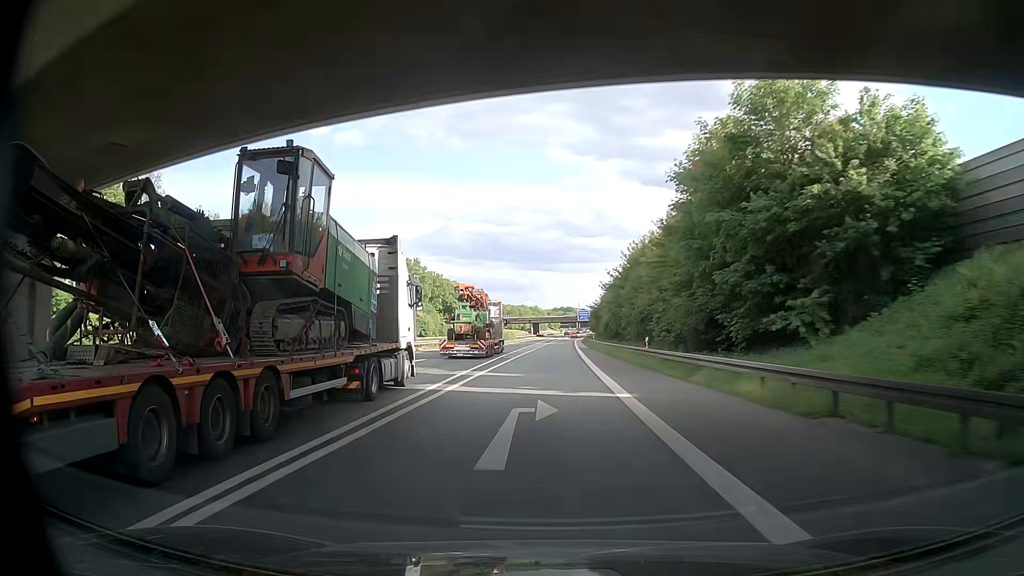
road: motorway_link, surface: asphalt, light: Day
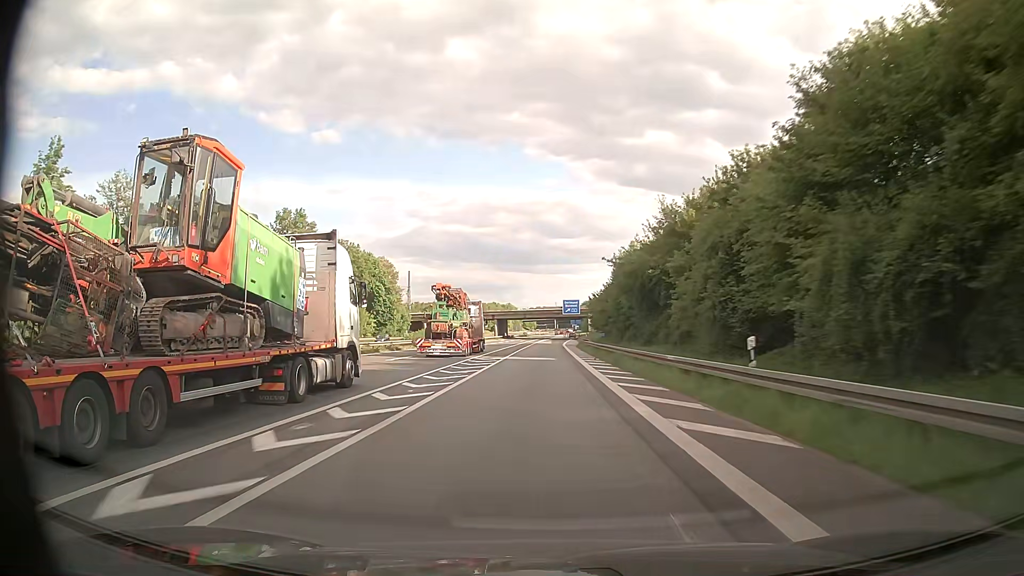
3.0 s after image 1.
(+1.3, +69.0) m; +2°
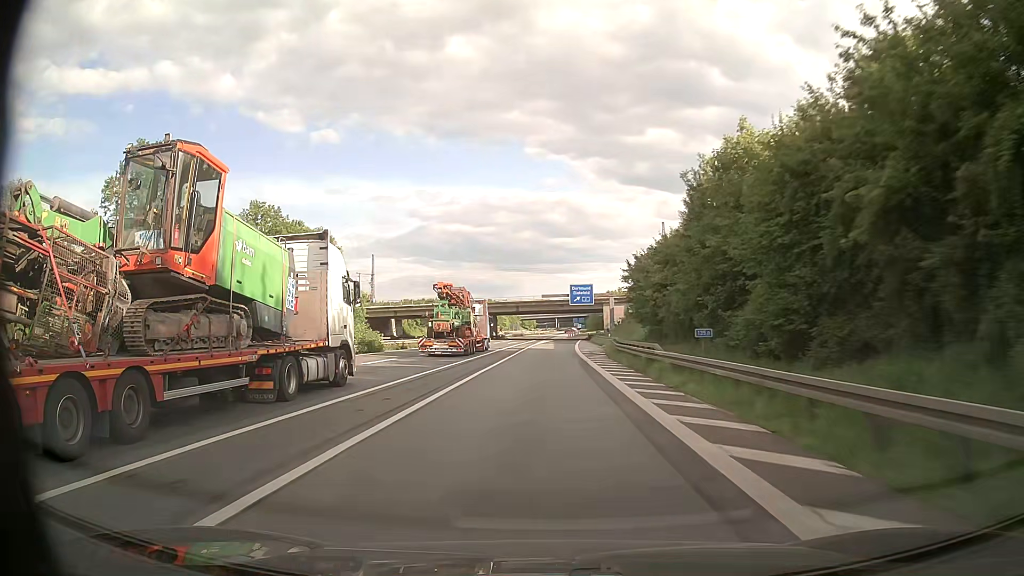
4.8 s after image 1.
(-0.1, +41.3) m; 0°
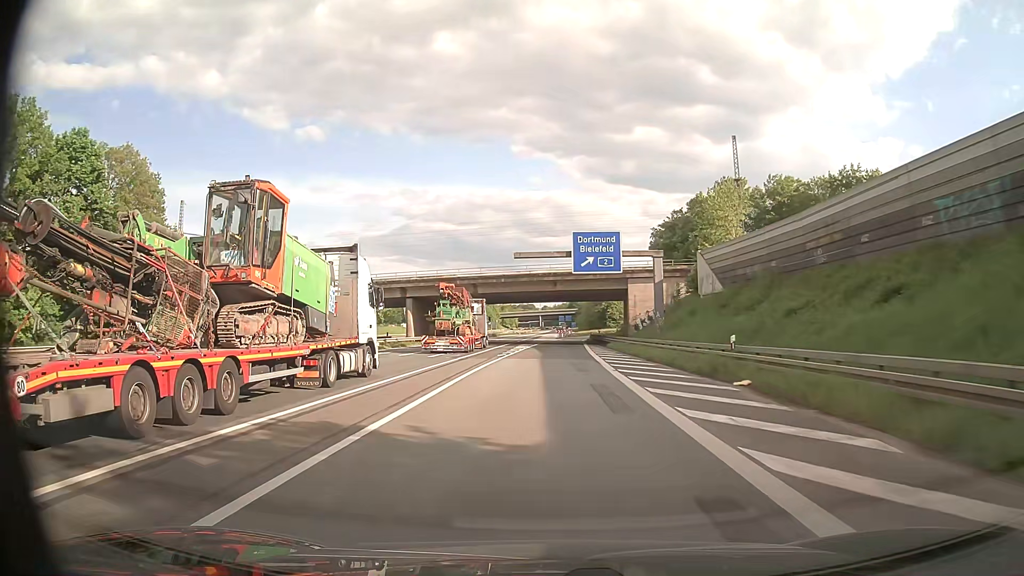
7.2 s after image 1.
(+0.4, +51.1) m; +1°
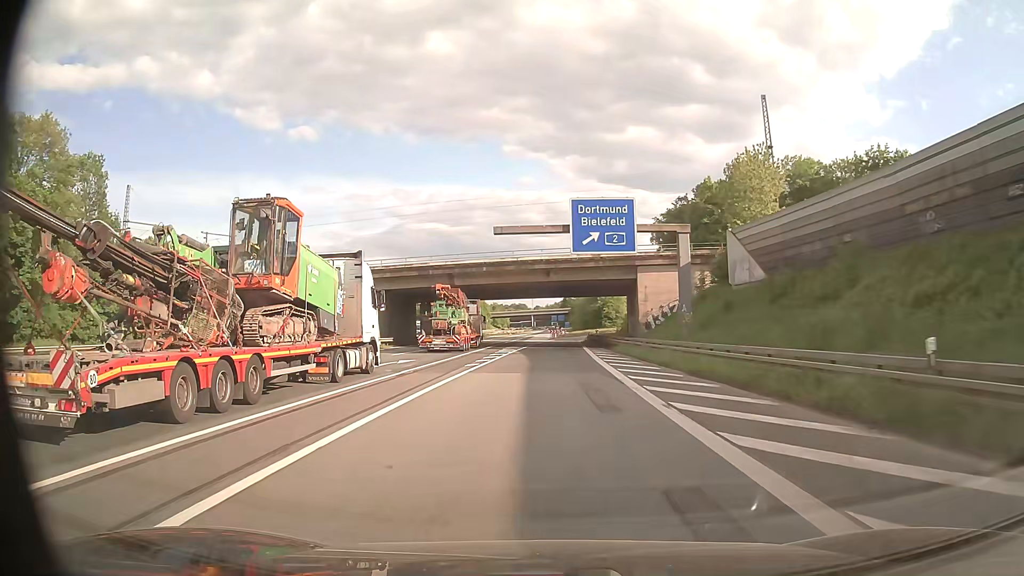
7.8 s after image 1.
(+0.1, +11.8) m; +1°
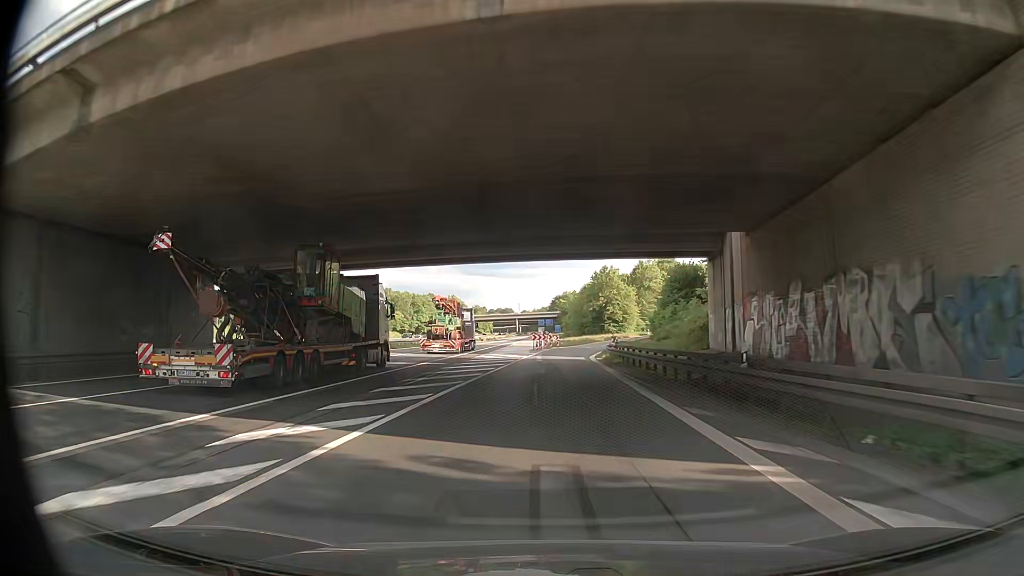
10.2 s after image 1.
(+0.5, +46.7) m; +1°
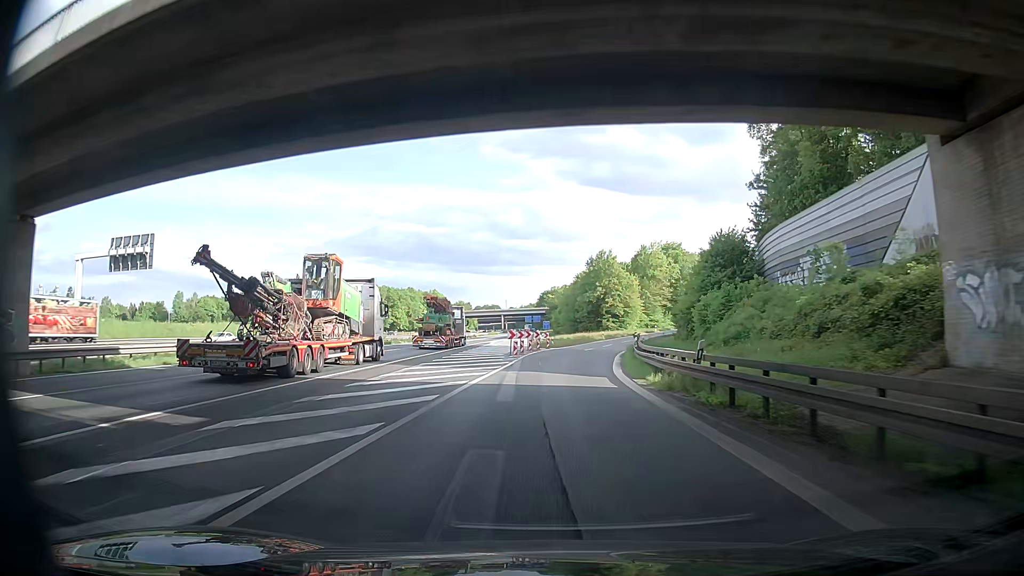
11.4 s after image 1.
(0.0, +23.3) m; 0°
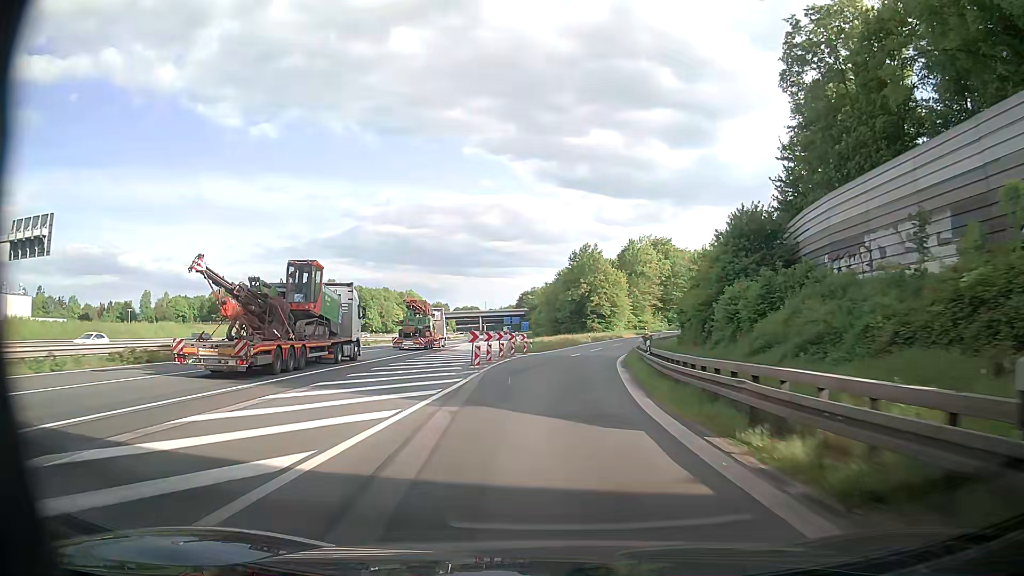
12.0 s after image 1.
(+0.2, +11.6) m; +3°
(0, +10) (0, +20) (+1, +30) (+2, +40) (+3, +50) (+5, +60) (+7, +69) (+10, +79) (+14, +88) (+18, +98) m
